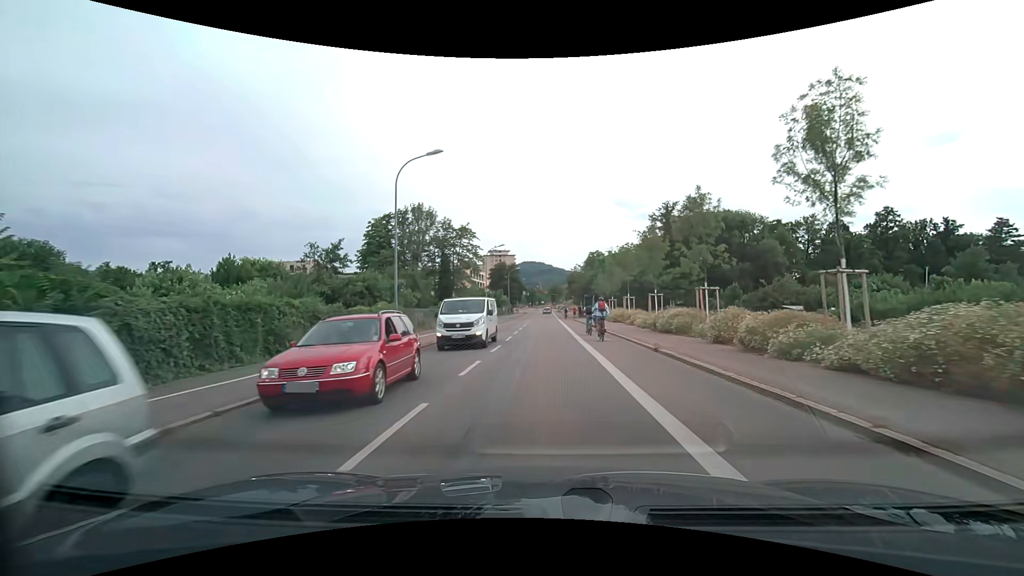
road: secondary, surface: asphalt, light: Day
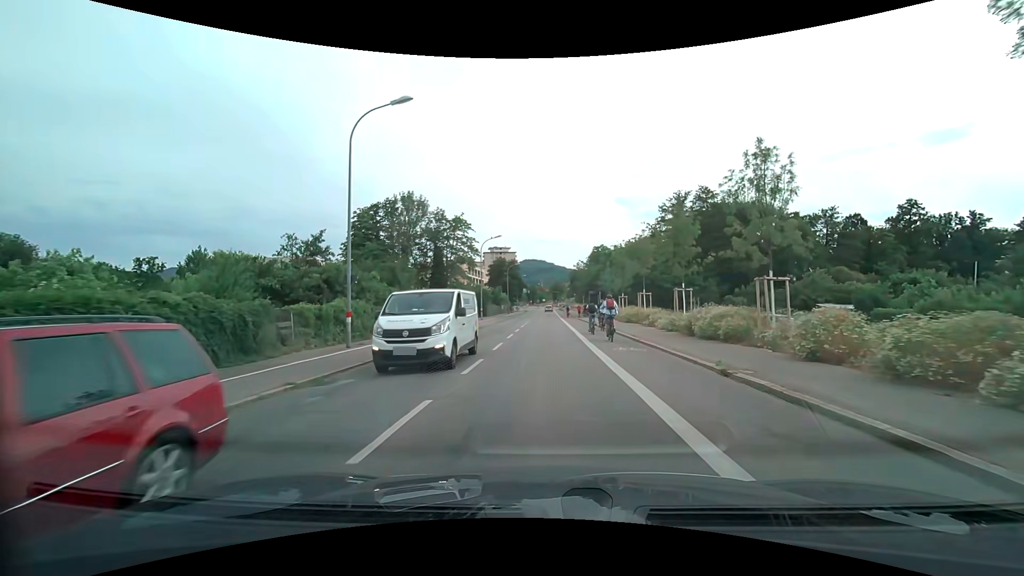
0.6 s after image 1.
(0.0, +5.9) m; 0°
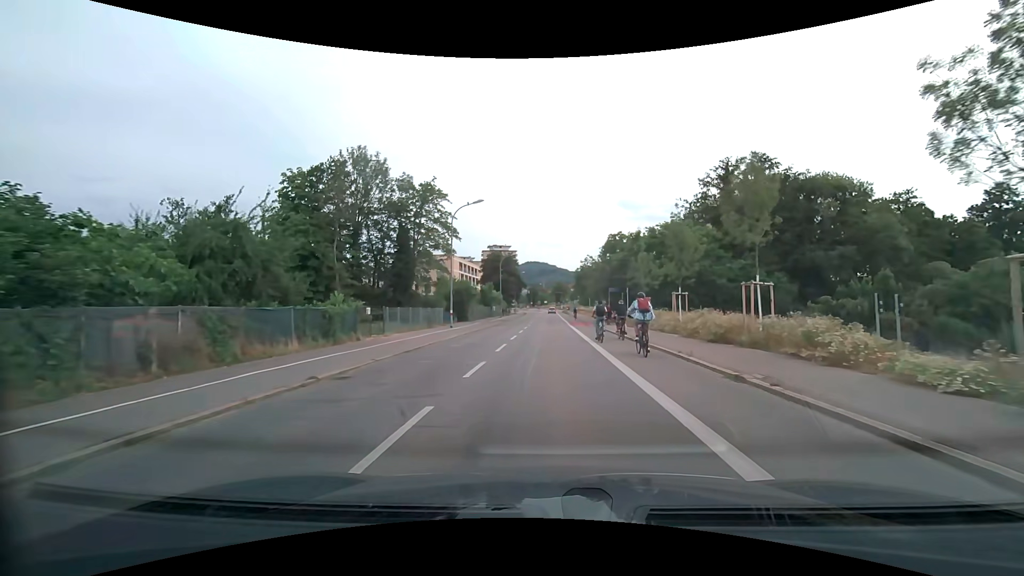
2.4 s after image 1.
(0.0, +18.7) m; 0°
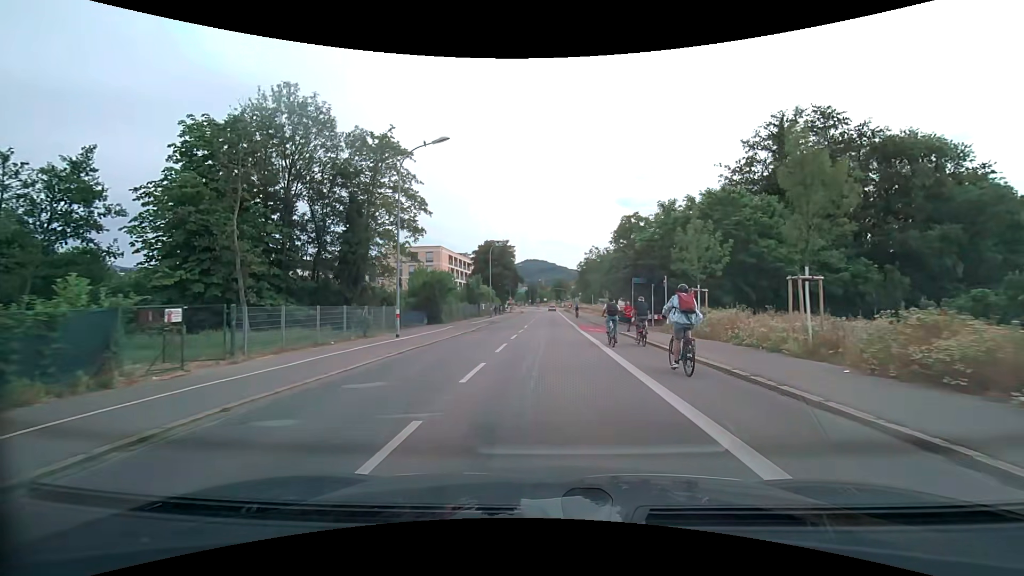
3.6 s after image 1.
(0.0, +13.1) m; 0°
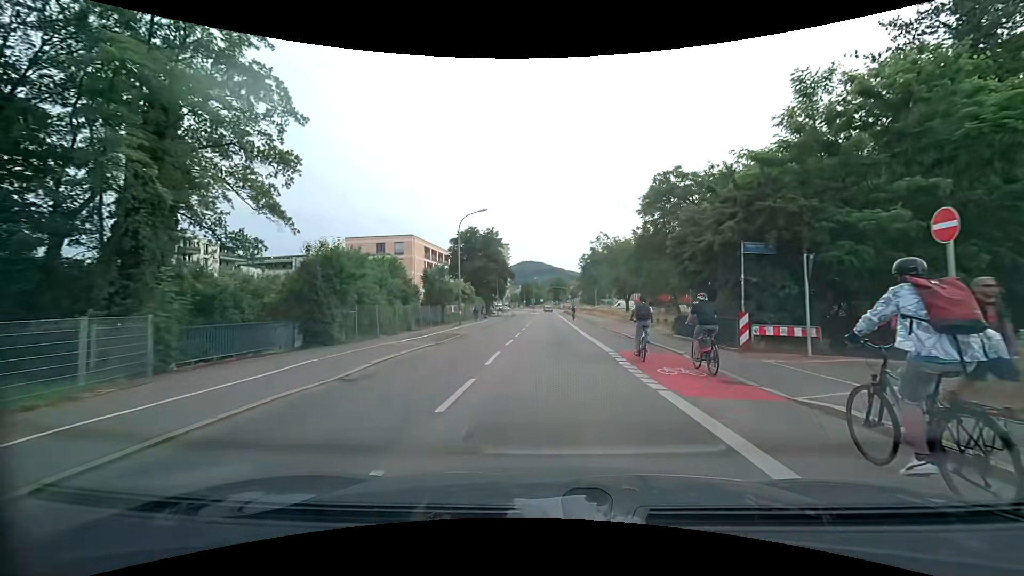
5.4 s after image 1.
(0.0, +19.7) m; 0°
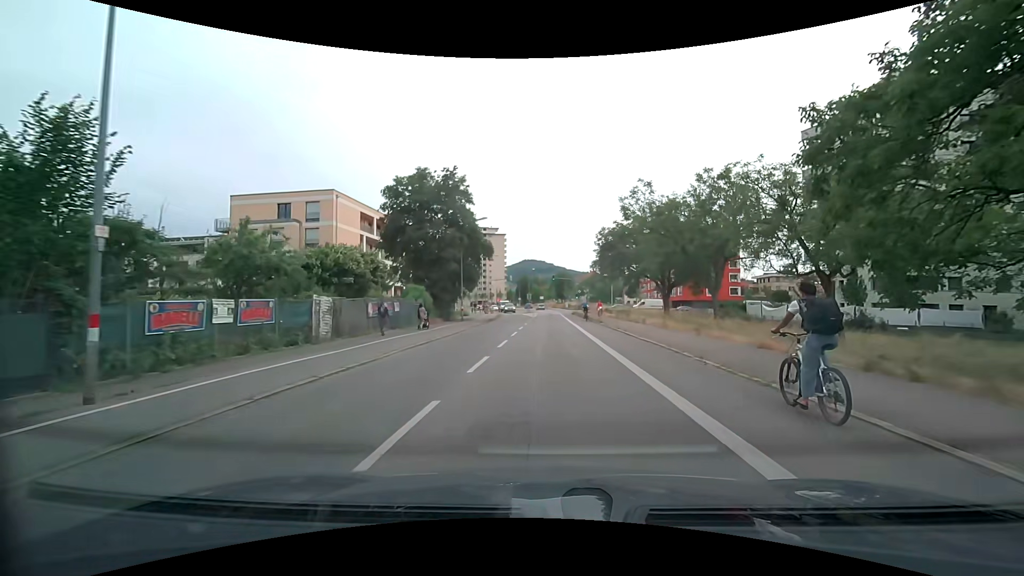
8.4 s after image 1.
(+0.2, +32.0) m; 0°
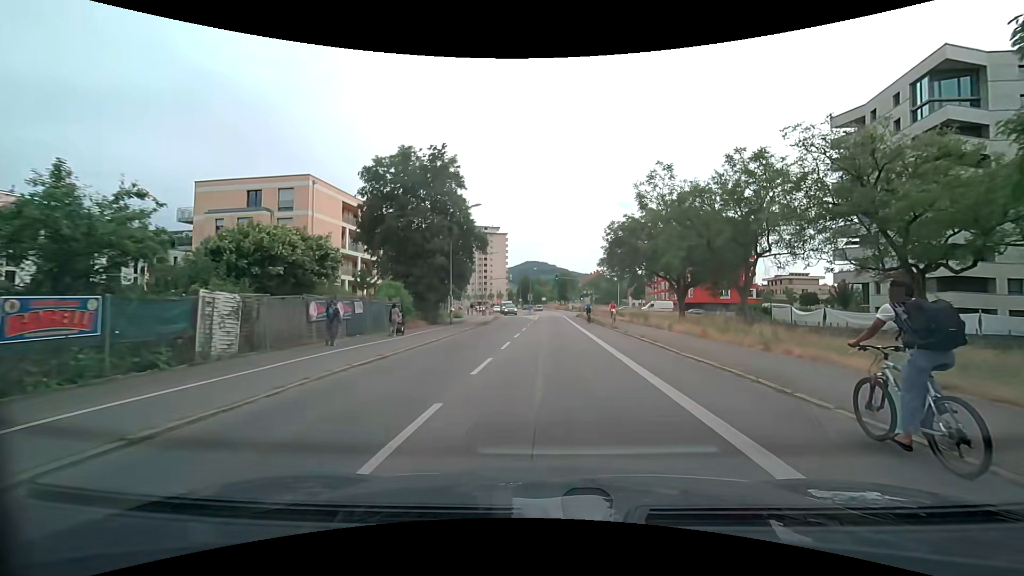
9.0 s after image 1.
(0.0, +6.3) m; 0°
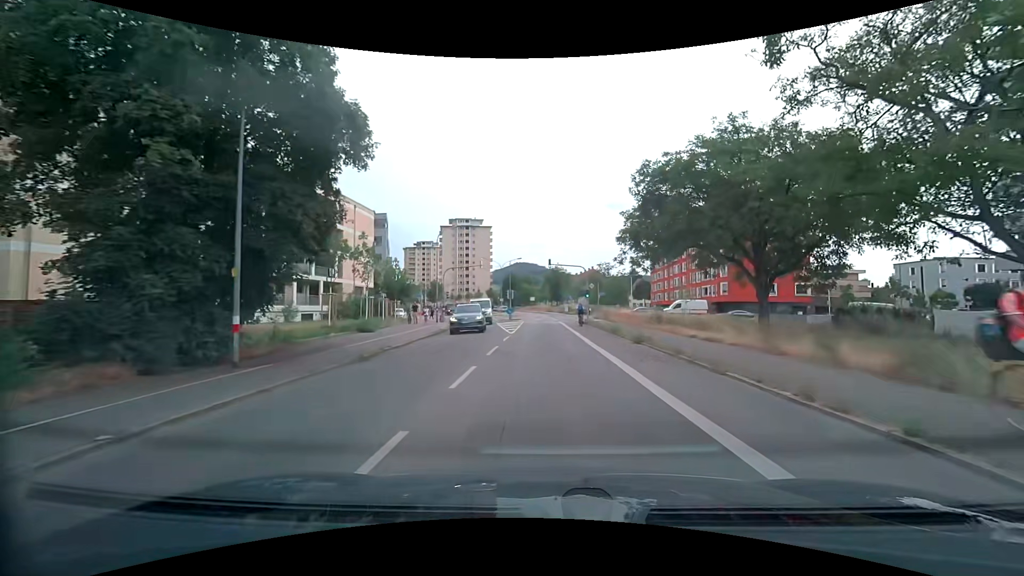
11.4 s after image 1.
(0.0, +25.4) m; +1°
(0, +10) (0, +20) (0, +30) (0, +40) (0, +50) (0, +60) (-1, +70) (-2, +80) (-3, +90) (-5, +100) m
